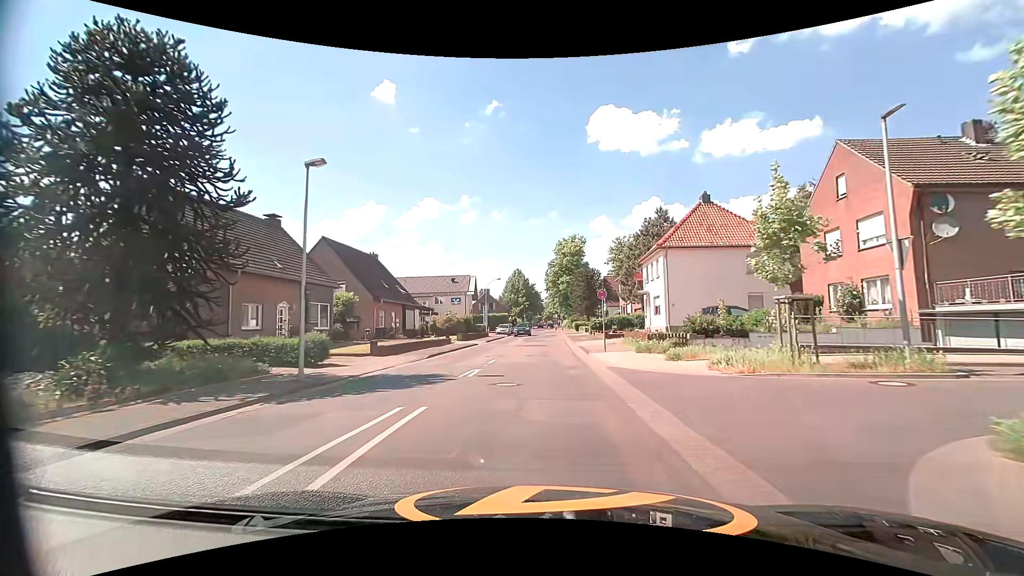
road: tertiary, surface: asphalt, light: Day
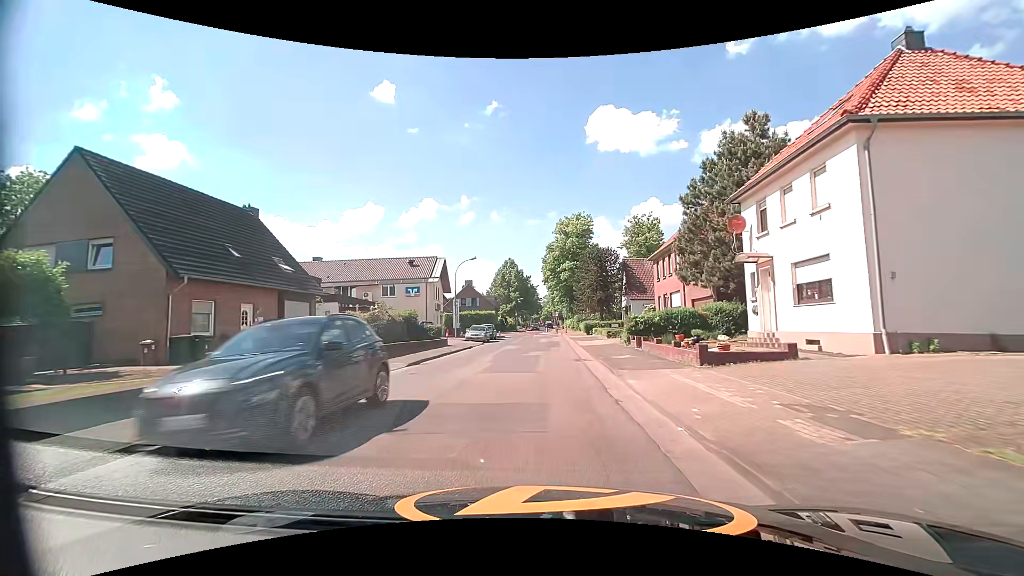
(+0.2, +23.1) m; +1°
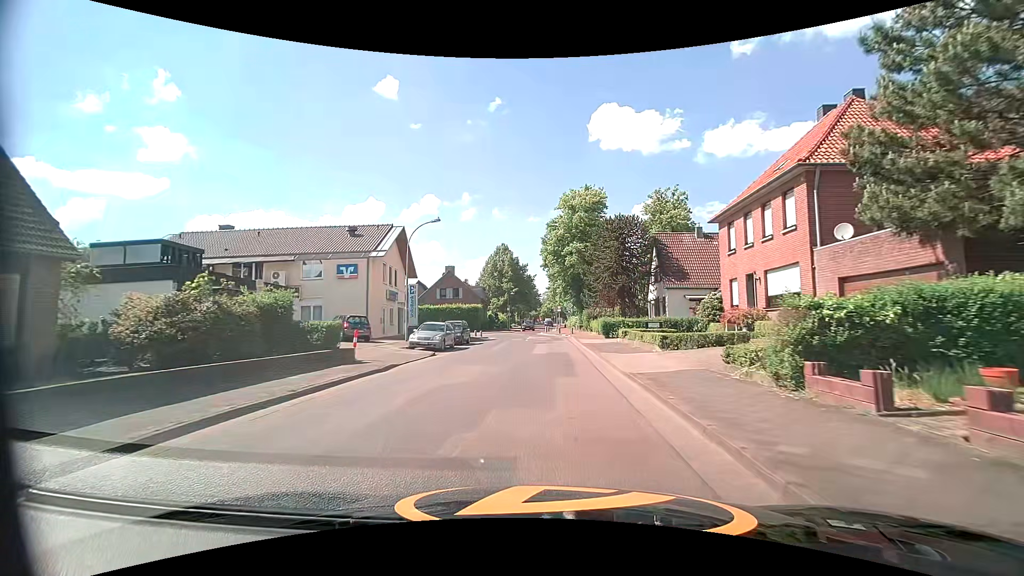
(0.0, +16.9) m; 0°
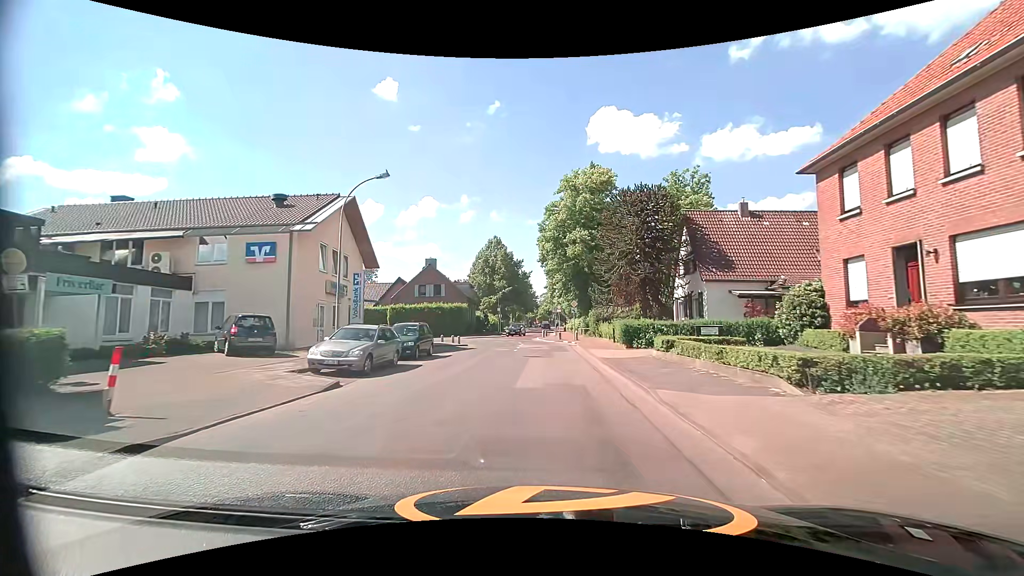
(0.0, +10.2) m; 0°
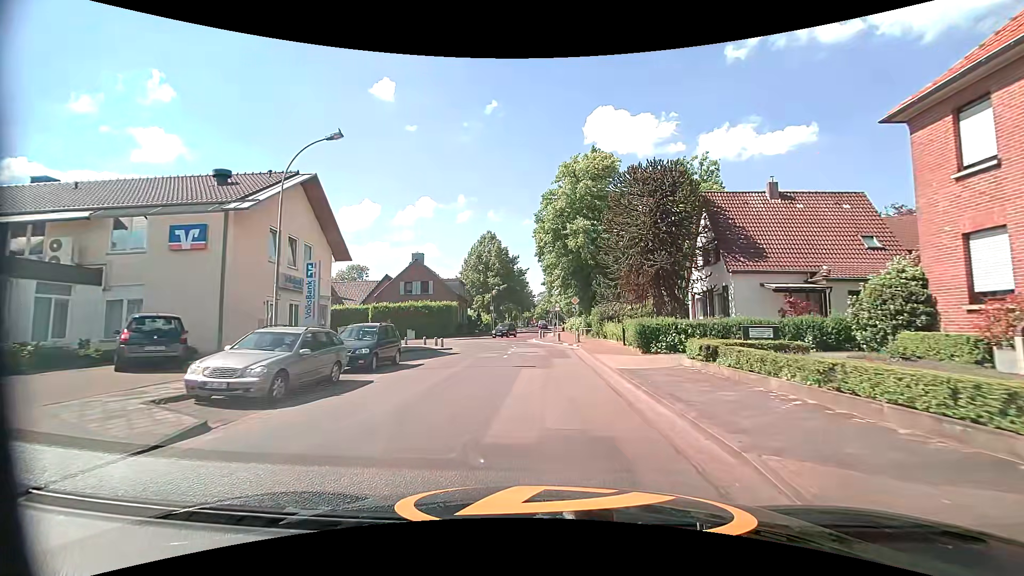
(0.0, +4.7) m; 0°
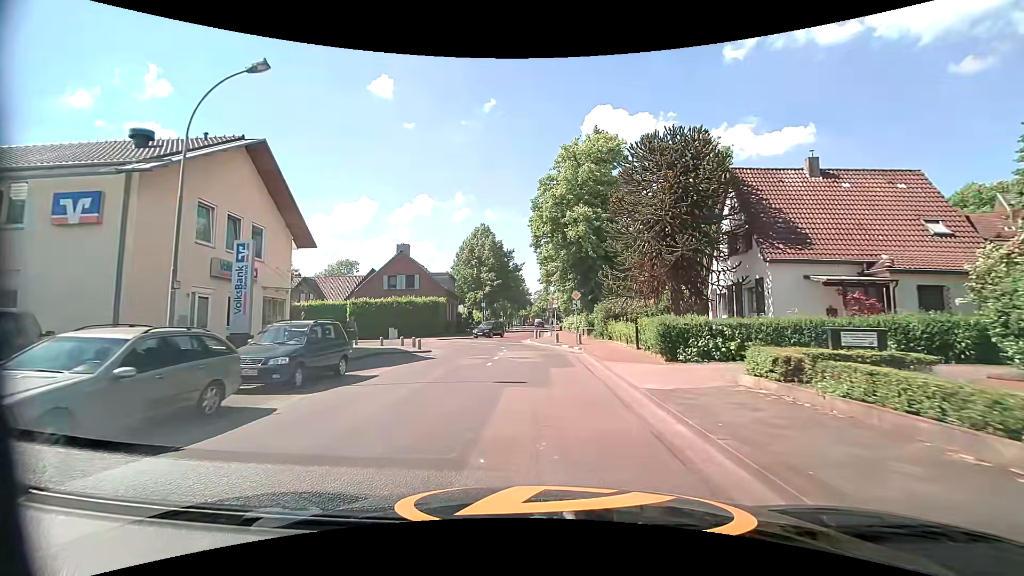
(0.0, +4.6) m; 0°
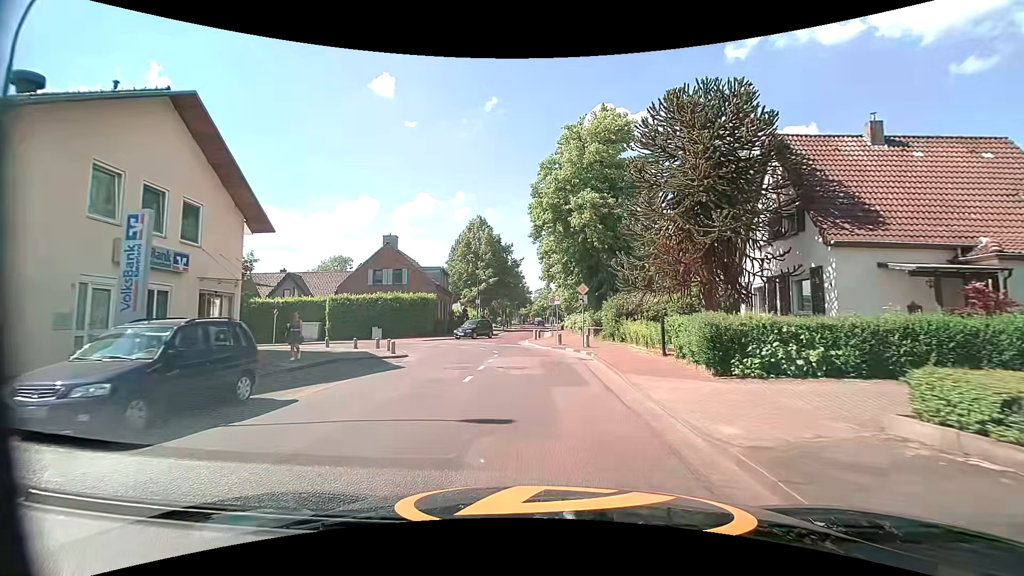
(0.0, +4.4) m; 0°
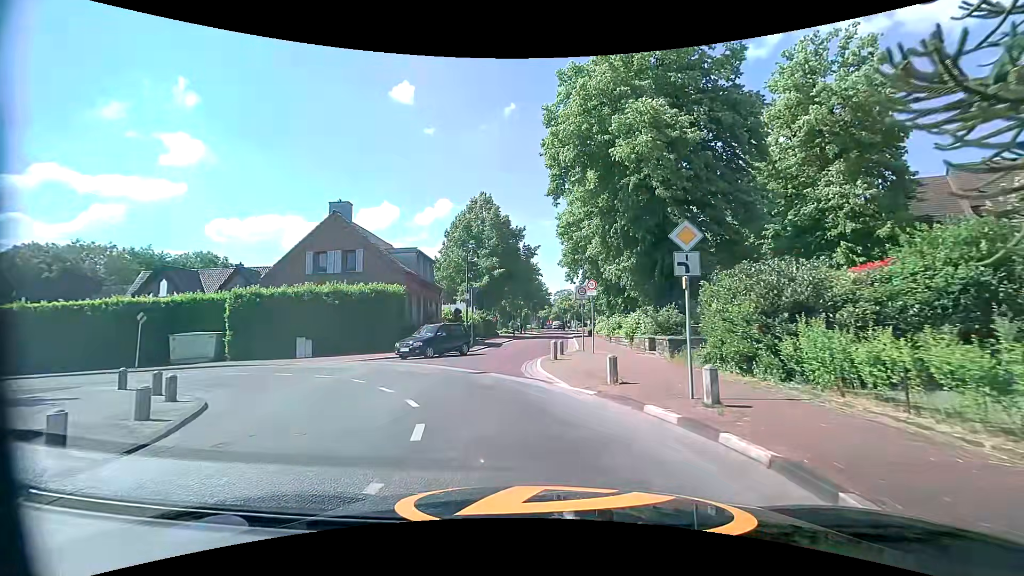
(-0.2, +14.8) m; -3°
(-1, +10) (-7, +18) (-16, +21) (-26, +21) (-36, +20) (-46, +20) (-56, +19) (-66, +18) (-76, +17) (-86, +16) m
